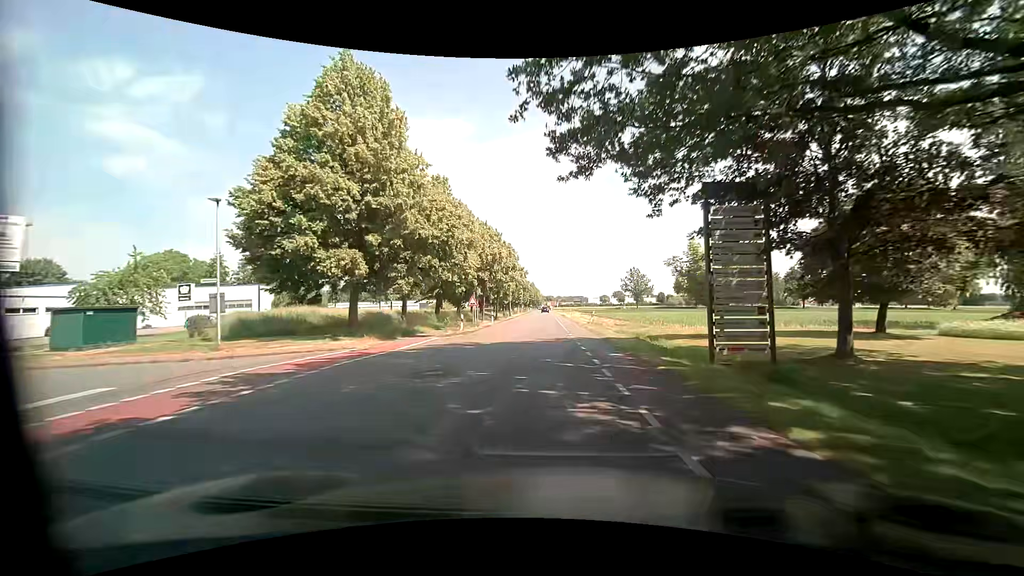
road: unclassified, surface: asphalt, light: Day
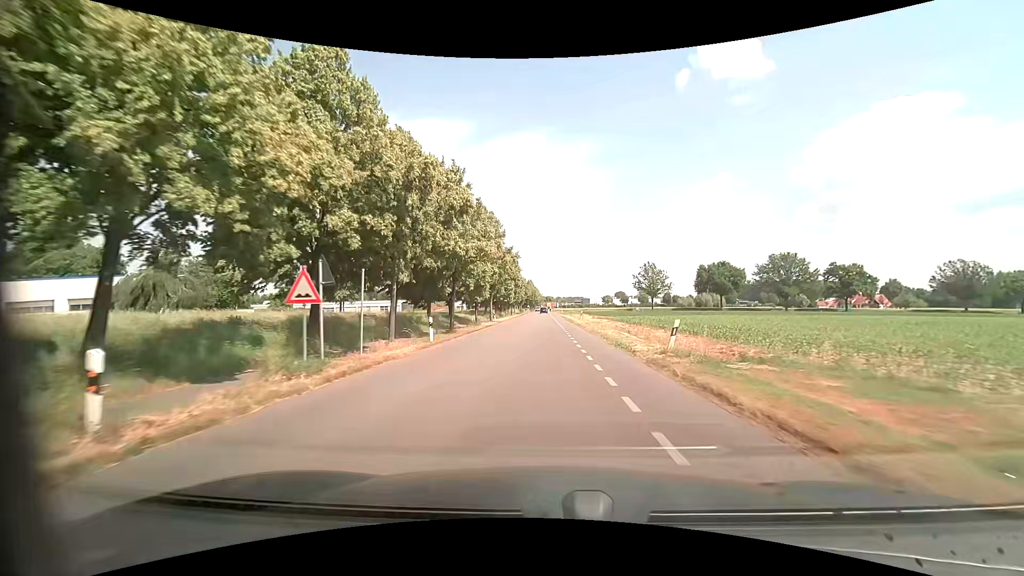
(-0.1, +24.3) m; +1°
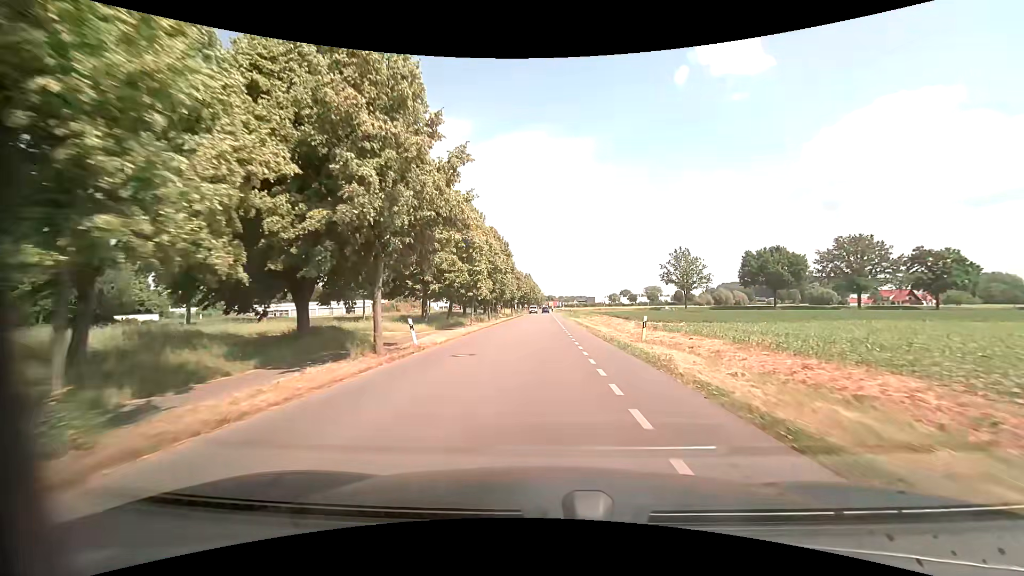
(-0.3, +32.3) m; 0°
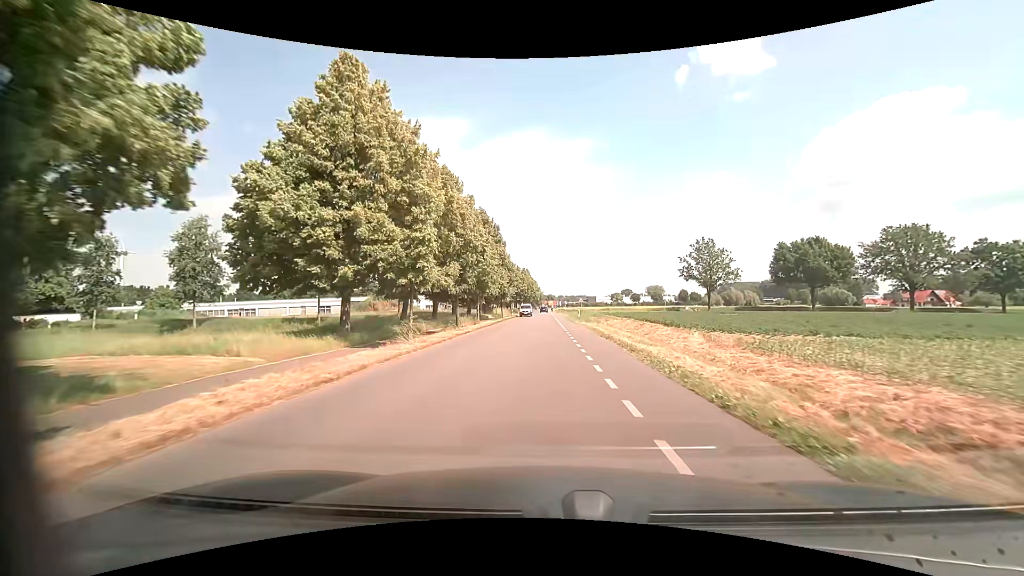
(-0.2, +16.1) m; 0°
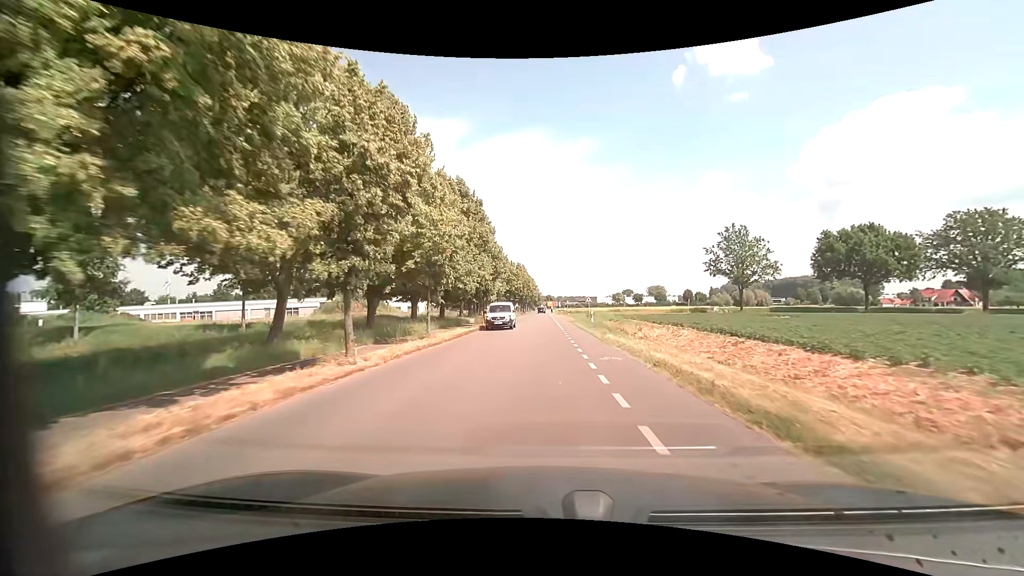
(0.0, +16.1) m; 0°
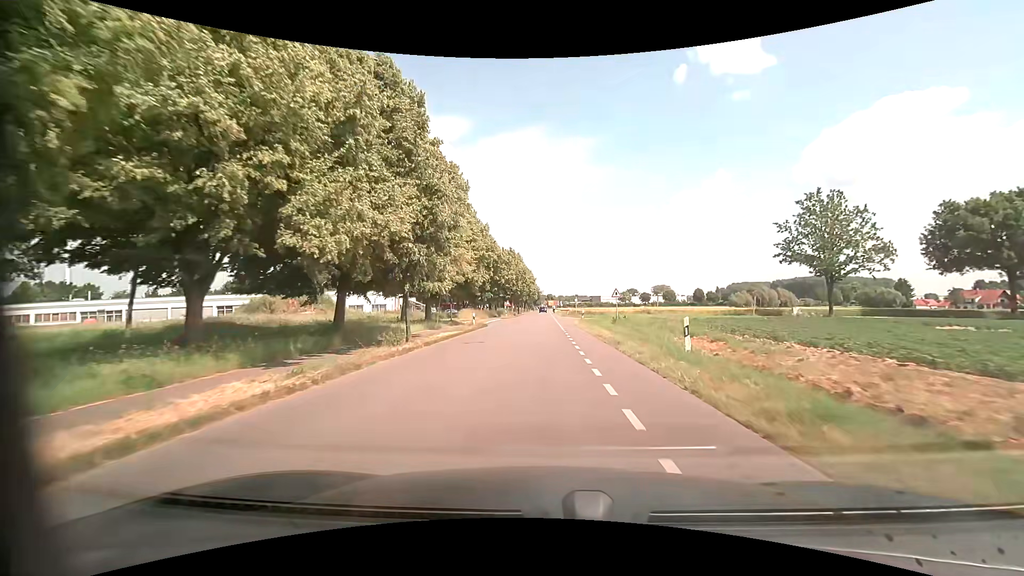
(0.0, +24.2) m; 0°
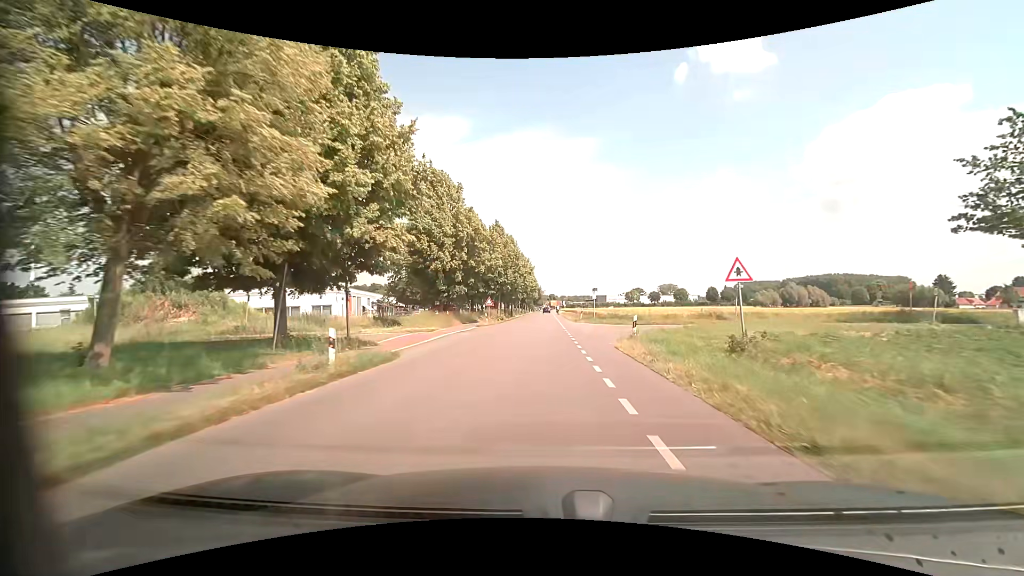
(0.0, +24.2) m; 0°
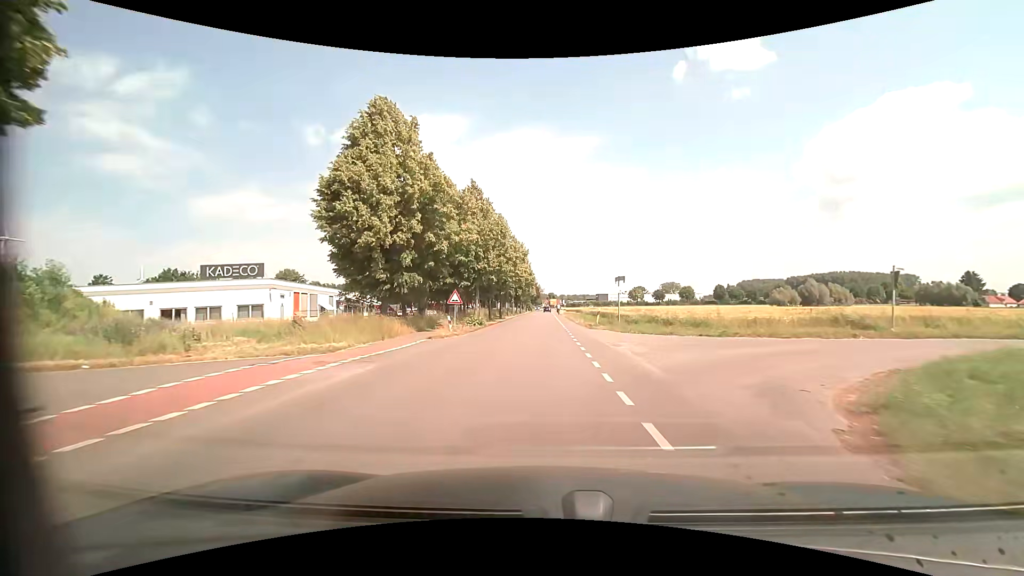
(0.0, +16.2) m; 0°
